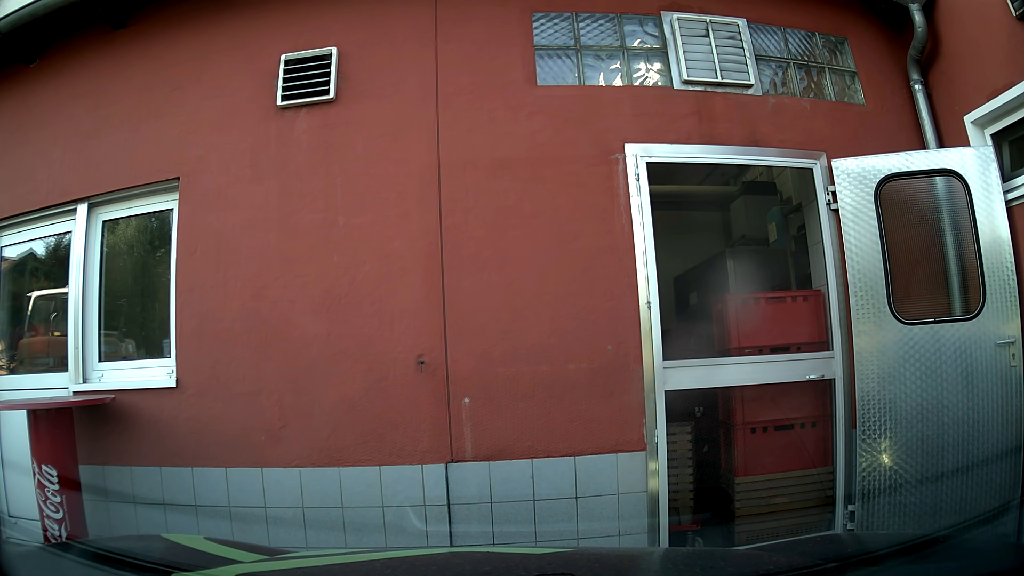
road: tertiary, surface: asphalt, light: Day
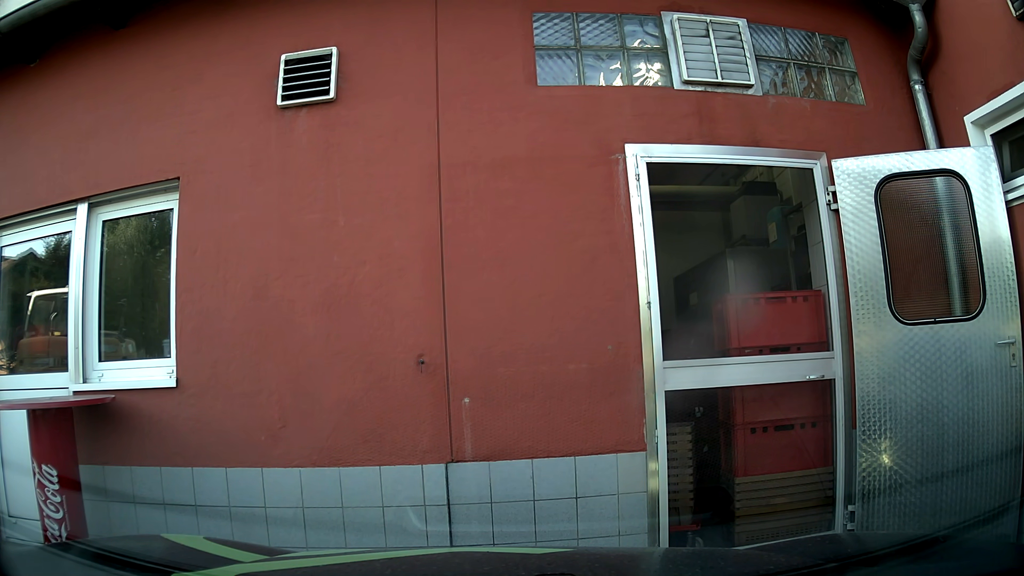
(0.0, 0.0) m; 0°
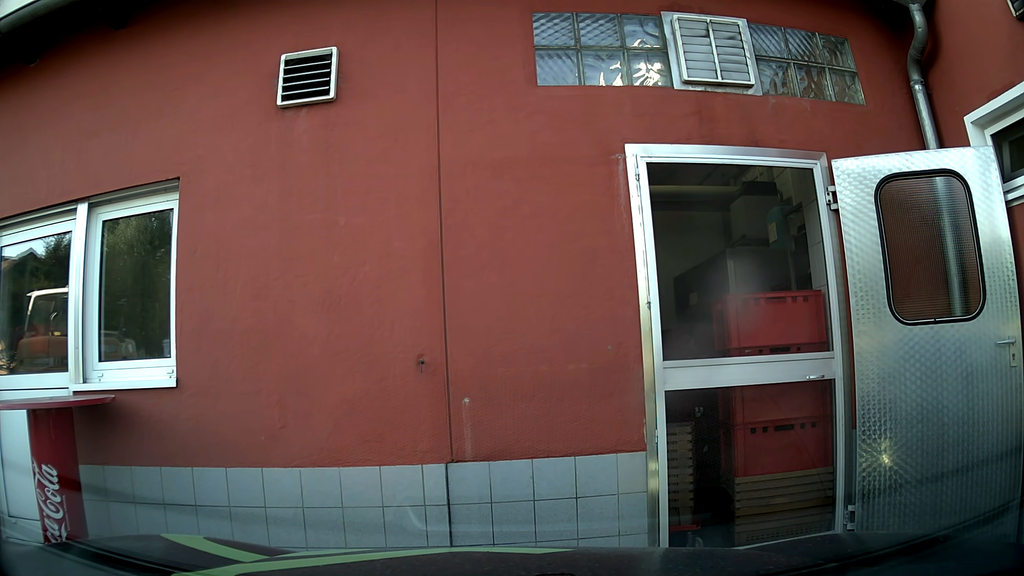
(0.0, 0.0) m; 0°
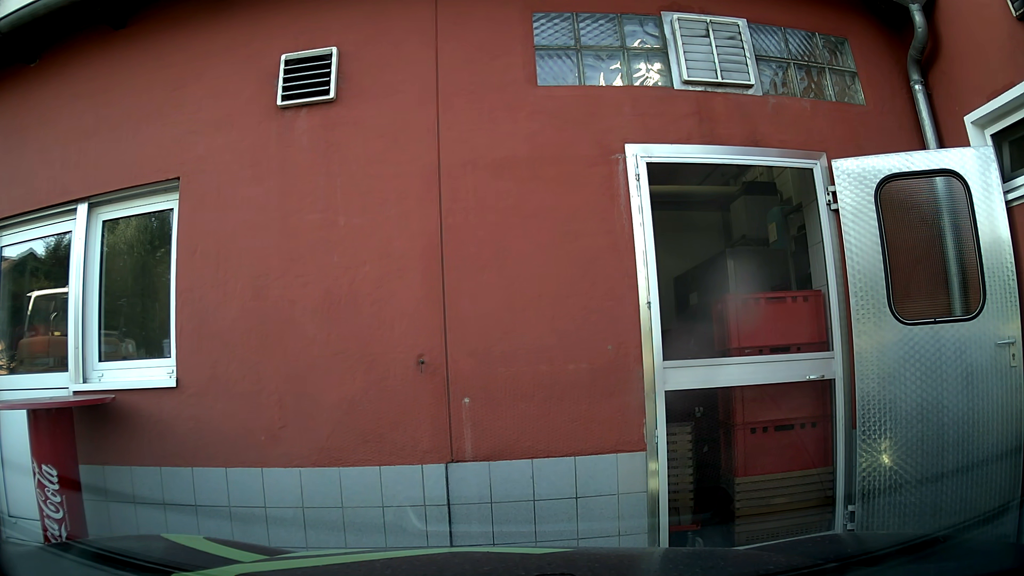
(0.0, 0.0) m; 0°
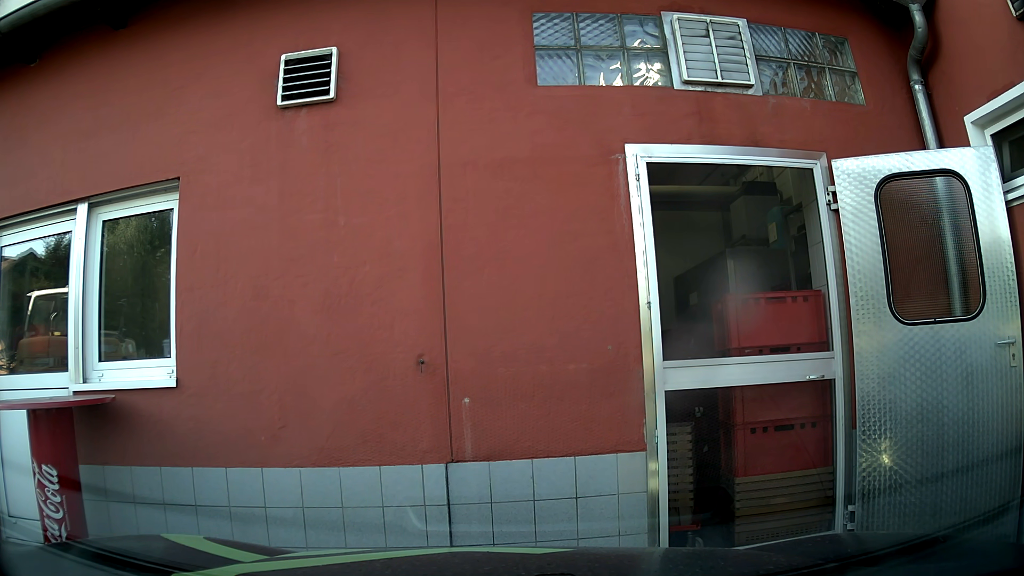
(0.0, 0.0) m; 0°
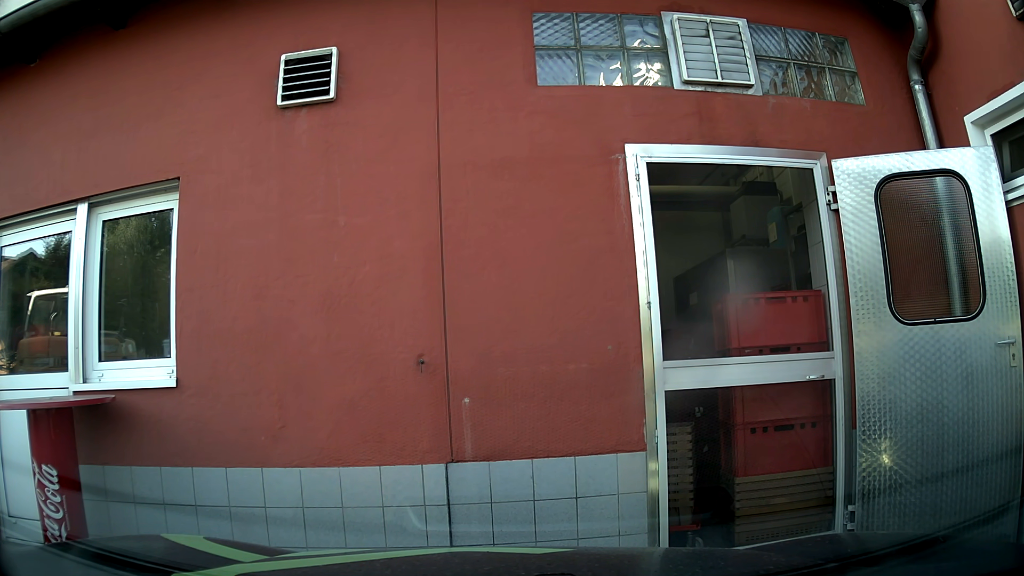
(0.0, 0.0) m; 0°
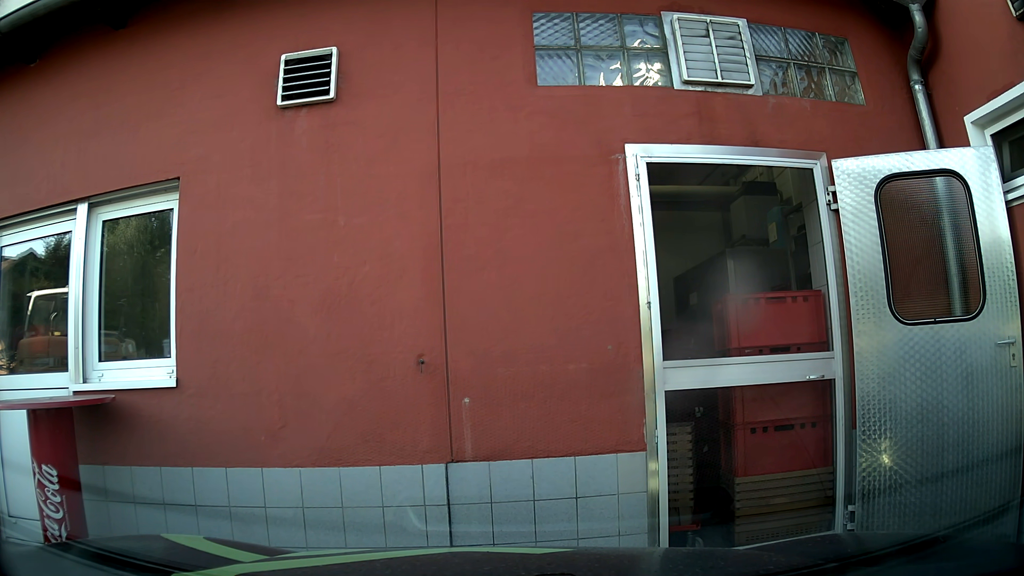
(0.0, 0.0) m; 0°
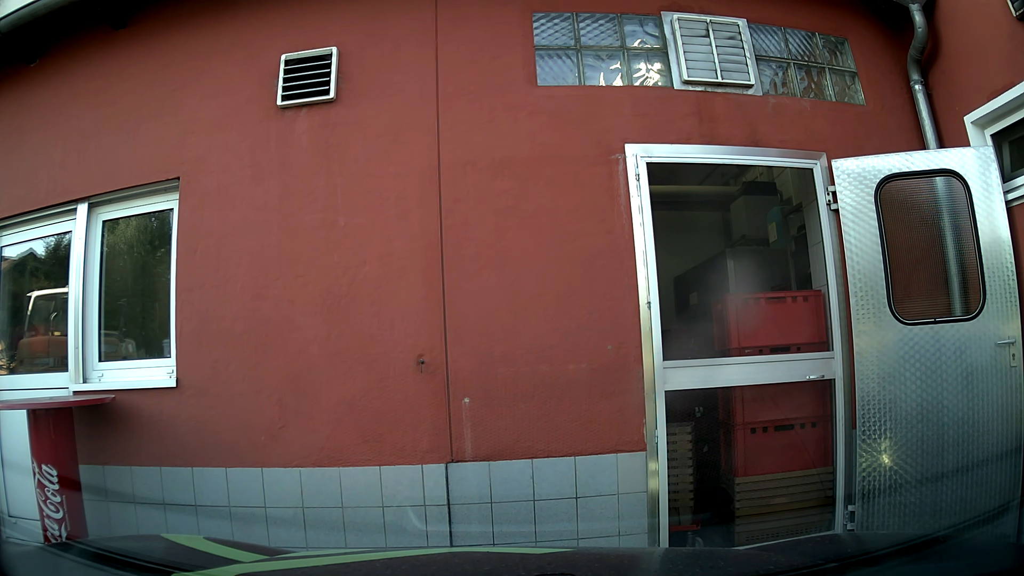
(0.0, 0.0) m; 0°
